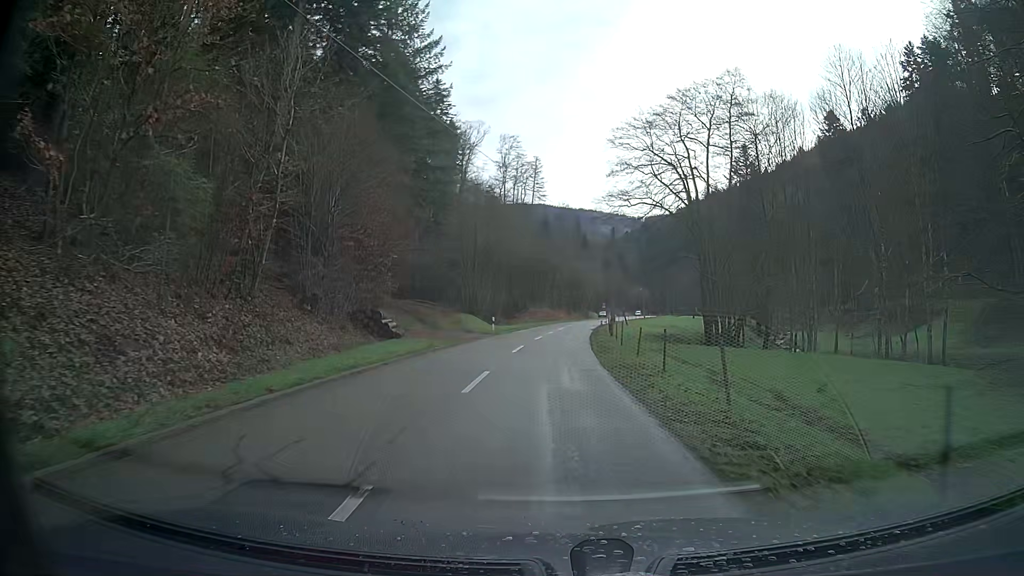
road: tertiary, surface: asphalt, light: Day
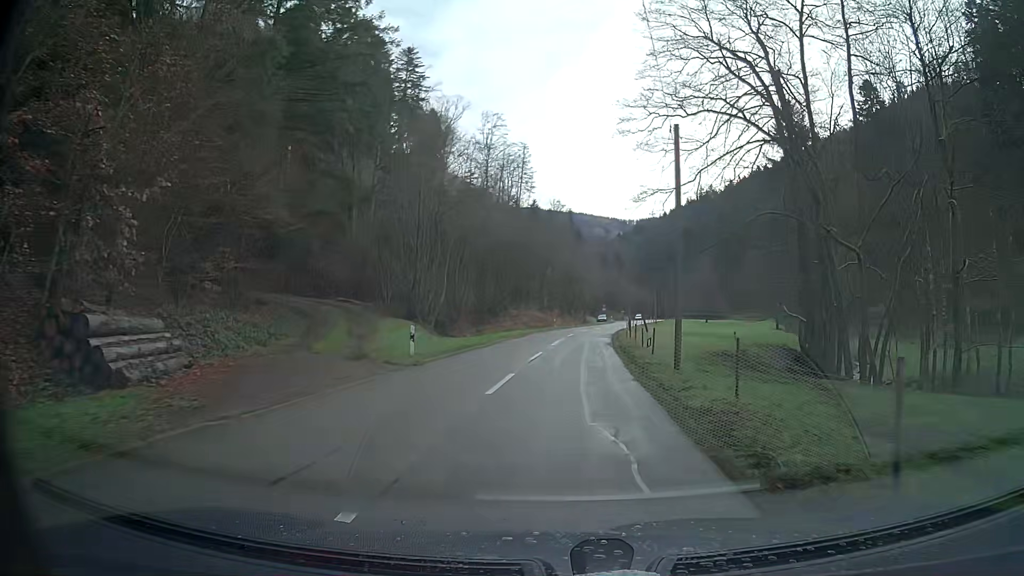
(+0.1, +23.5) m; +1°
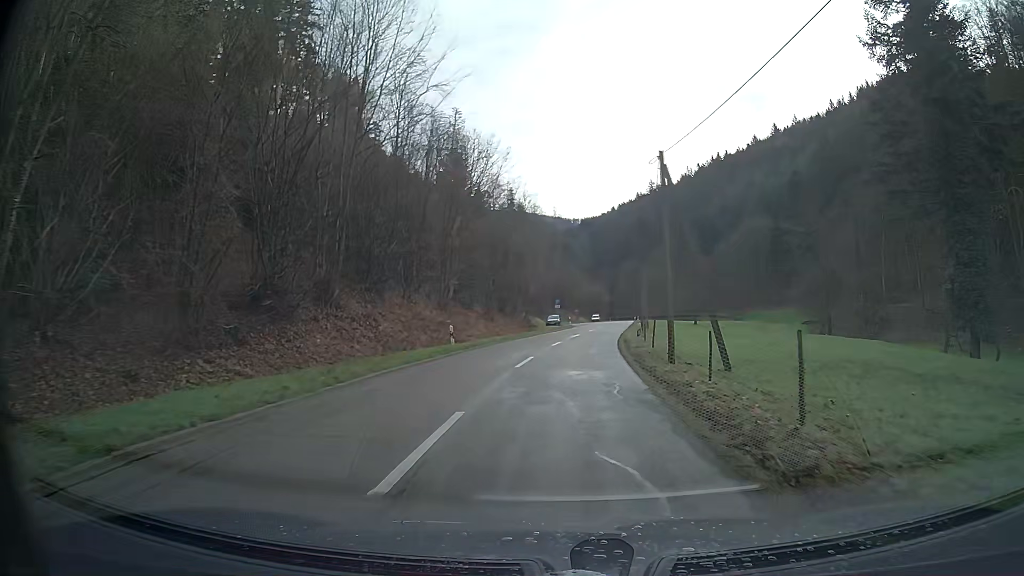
(+1.5, +39.0) m; +5°
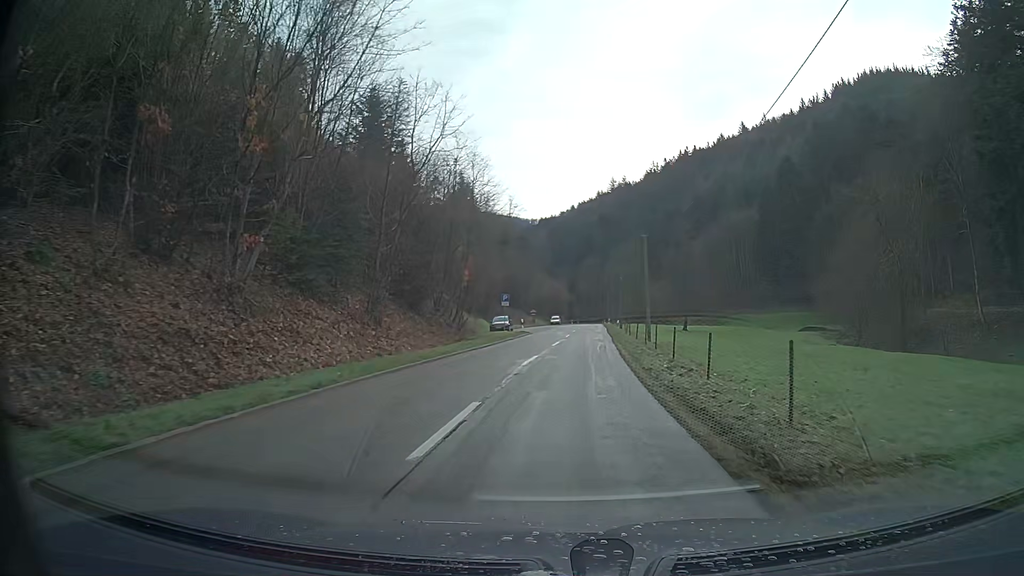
(+0.8, +23.2) m; +4°
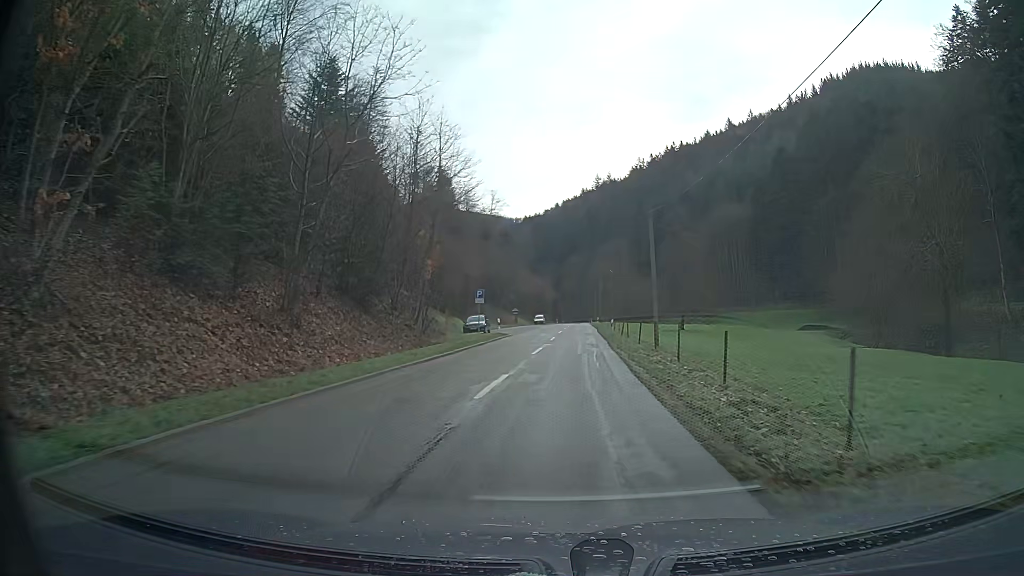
(+0.1, +7.7) m; +1°
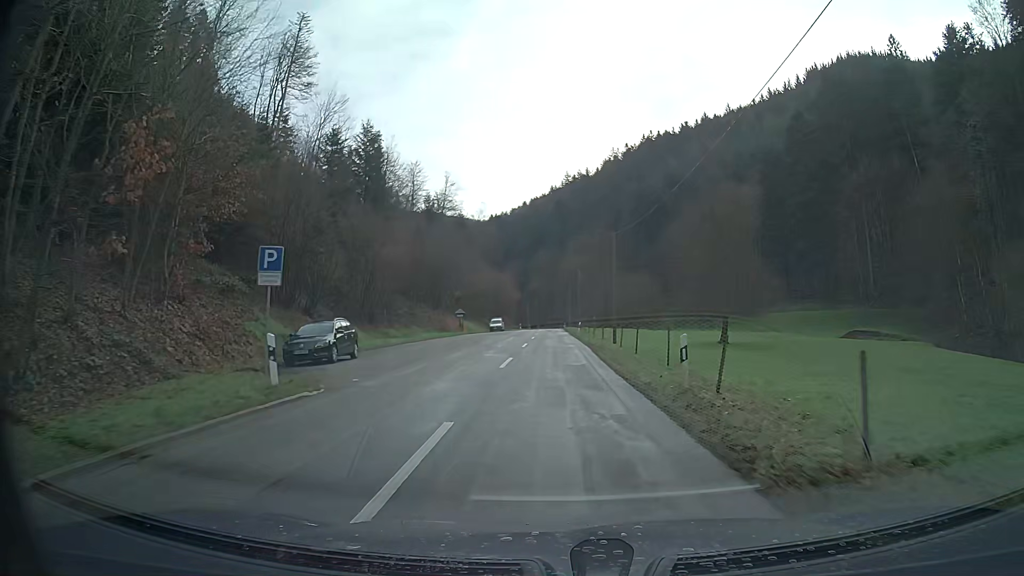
(+0.6, +30.8) m; +2°
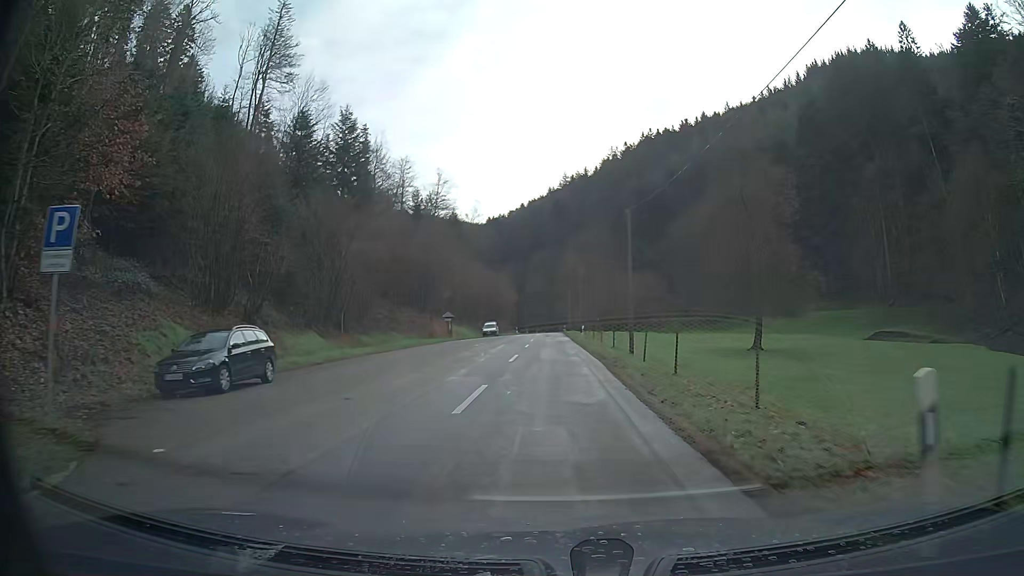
(0.0, +7.9) m; 0°
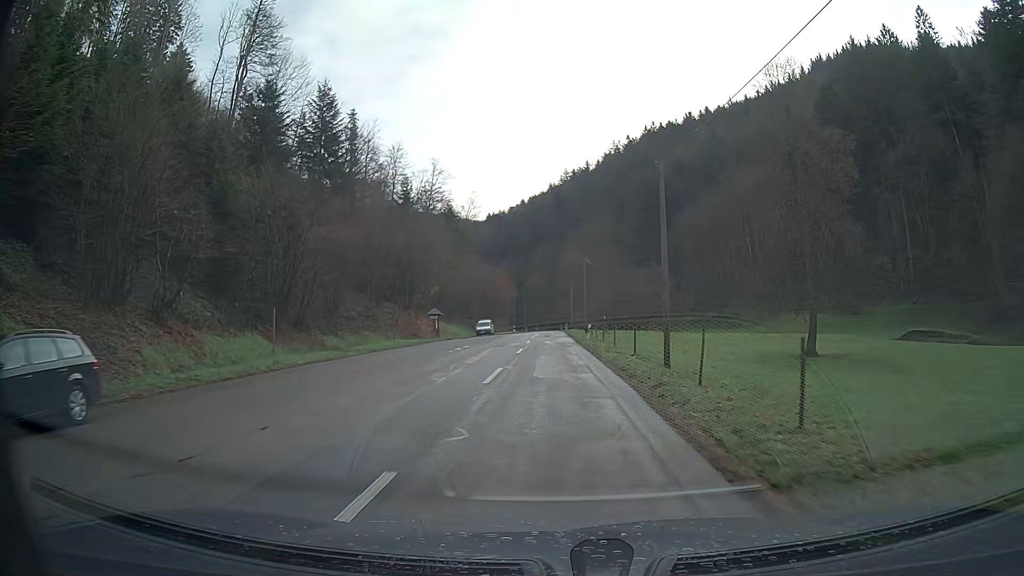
(0.0, +8.1) m; 0°
